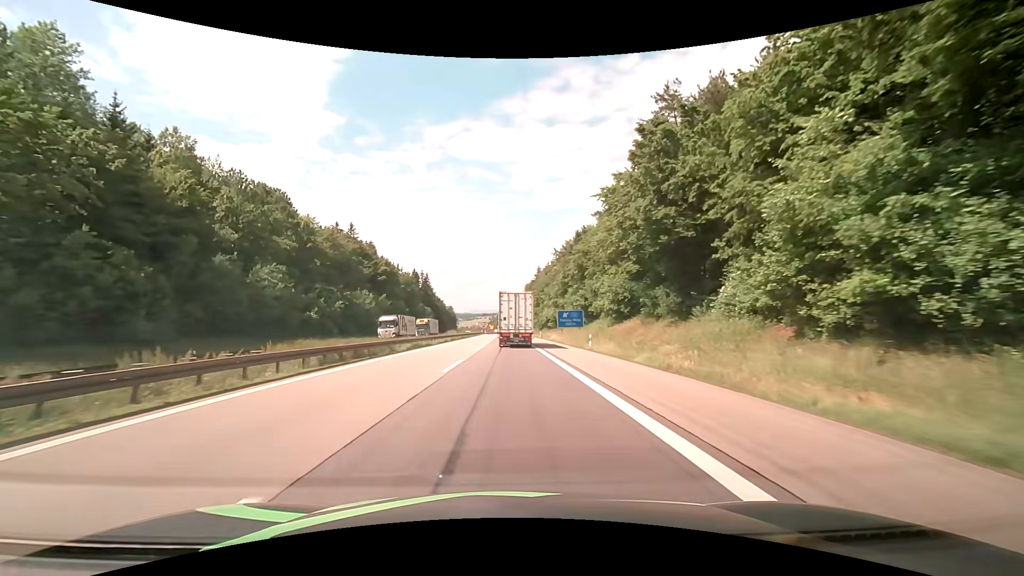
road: motorway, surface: asphalt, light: Day
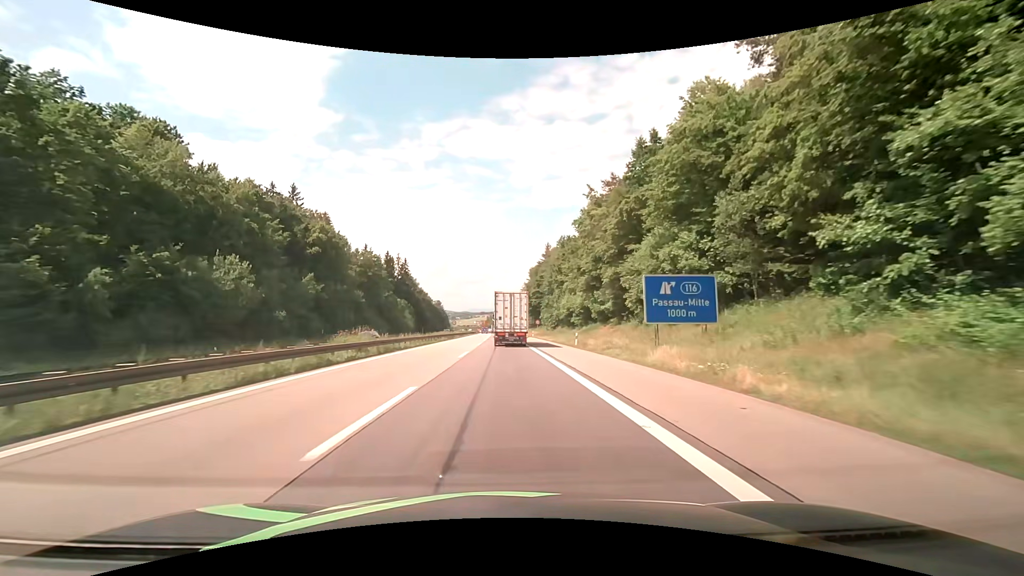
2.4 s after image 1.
(+0.1, +46.6) m; 0°
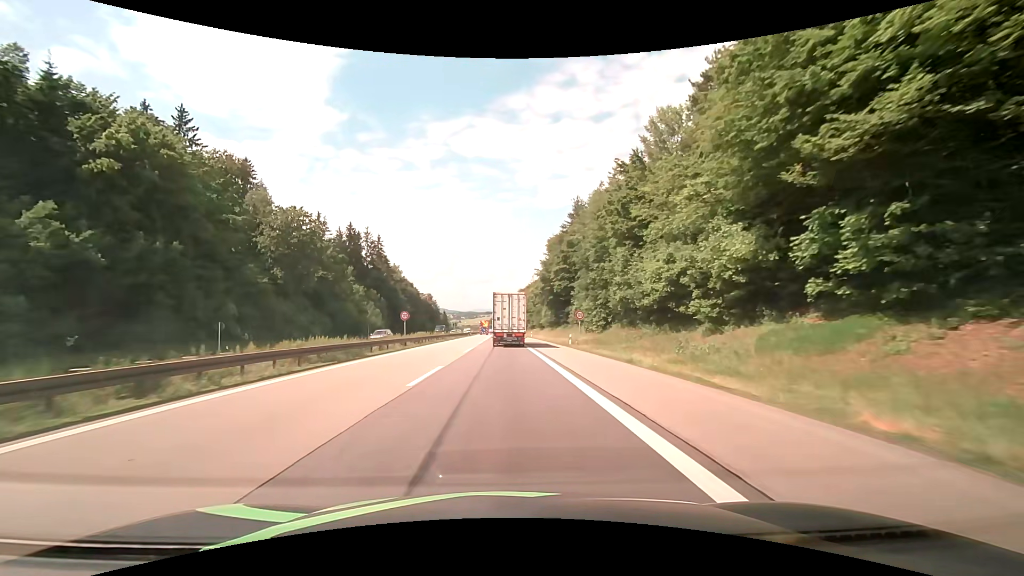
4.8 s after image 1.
(-0.2, +47.5) m; 0°
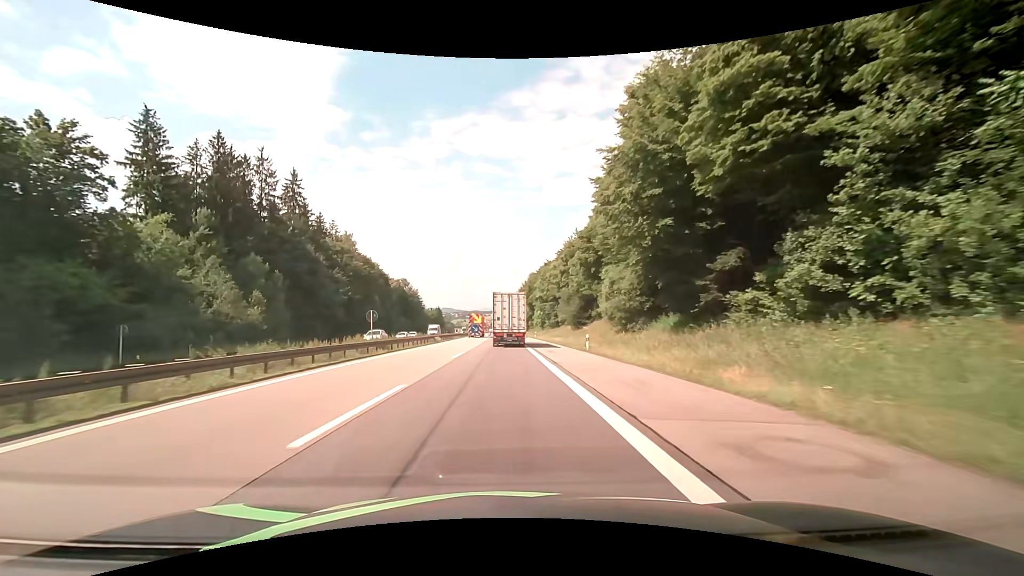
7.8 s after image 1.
(-0.6, +60.4) m; -1°
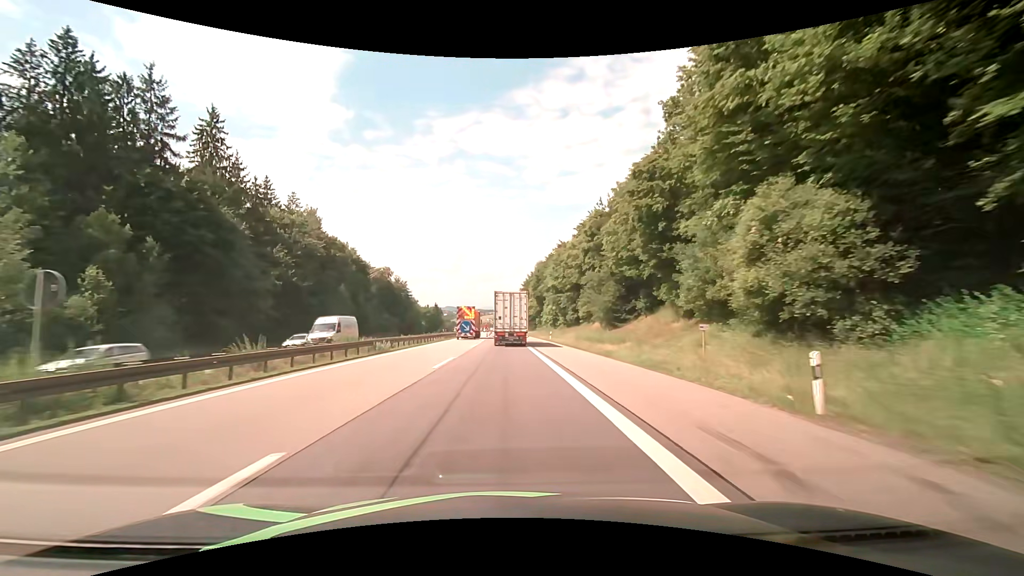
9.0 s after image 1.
(-0.1, +24.2) m; 0°
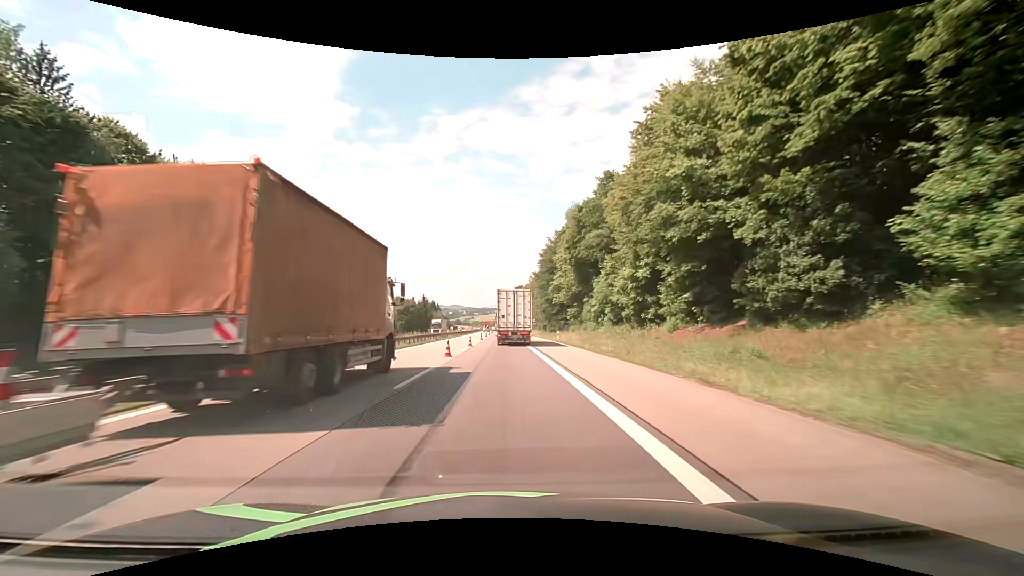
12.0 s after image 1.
(-0.7, +60.0) m; -1°
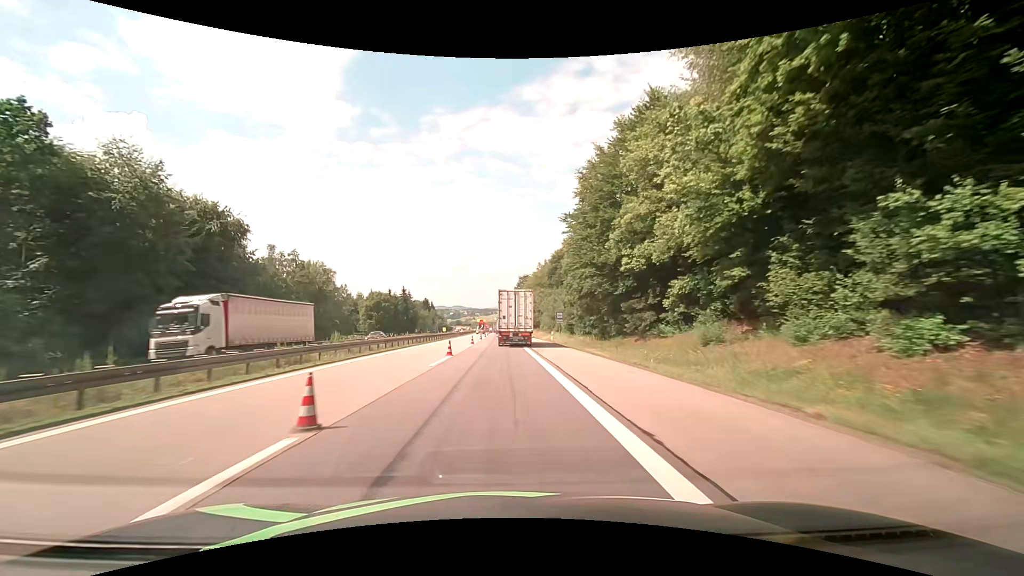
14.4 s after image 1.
(-0.2, +47.1) m; 0°
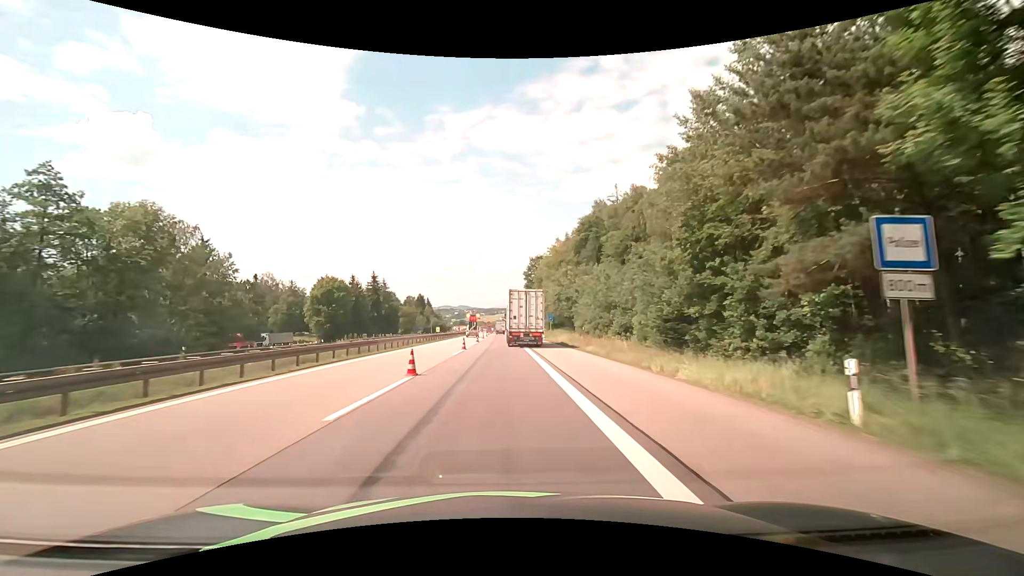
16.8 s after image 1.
(-0.6, +46.5) m; -1°
(0, +10) (0, +20) (0, +30) (0, +40) (0, +50) (0, +60) (0, +70) (0, +80) (-1, +90) (-1, +100) m
